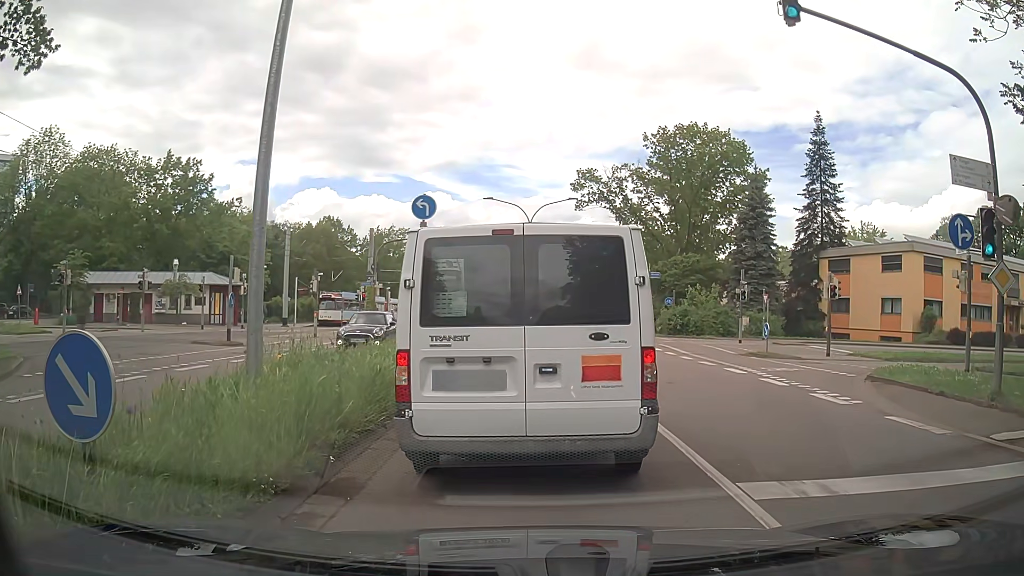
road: secondary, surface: asphalt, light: Day
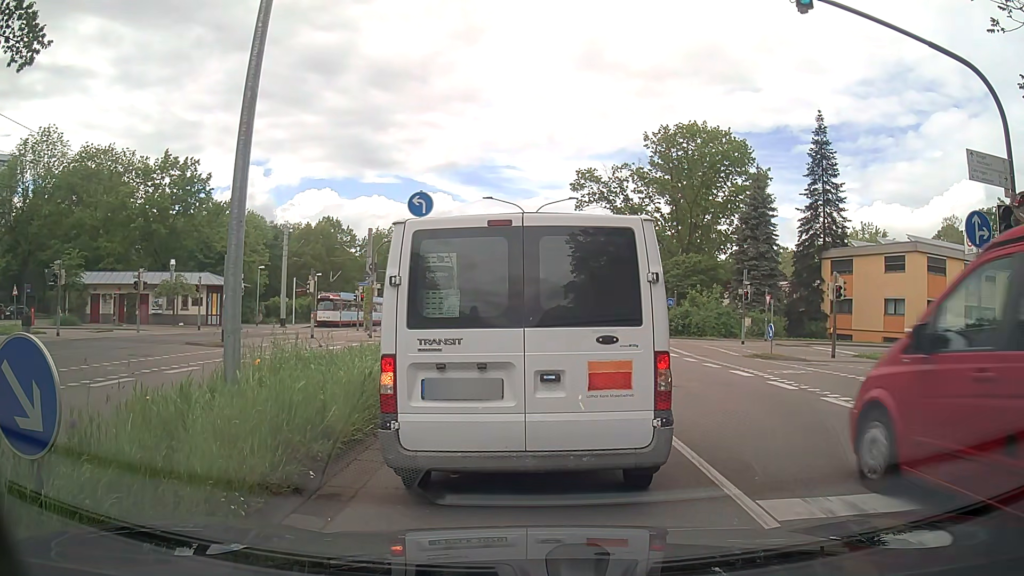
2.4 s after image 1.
(0.0, +0.6) m; 0°
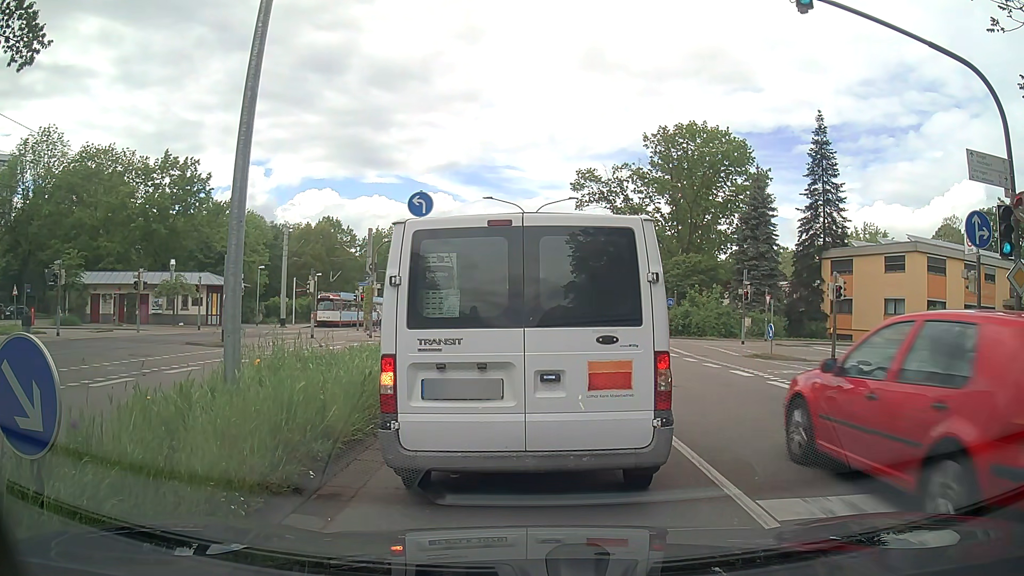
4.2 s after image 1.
(0.0, 0.0) m; 0°
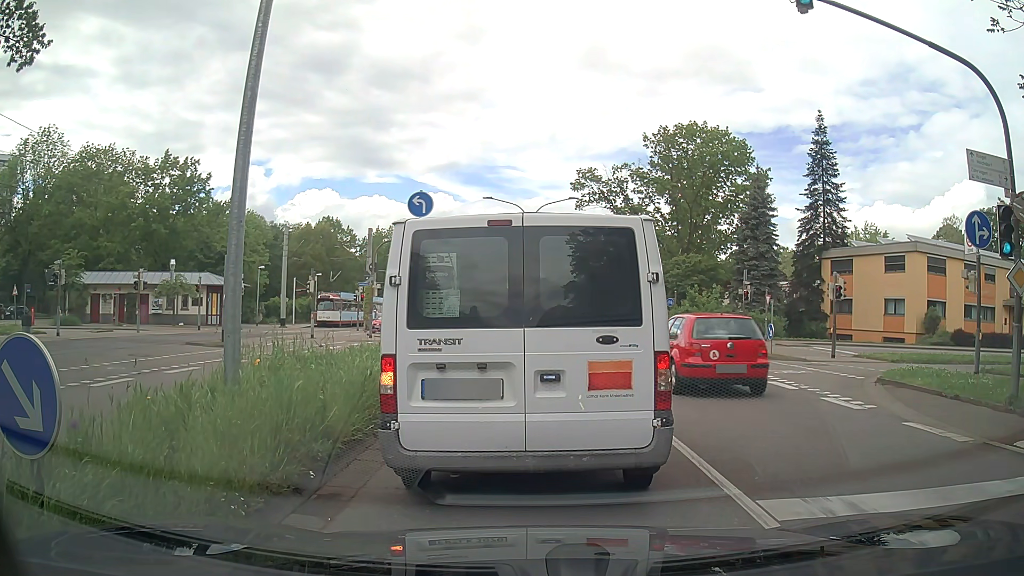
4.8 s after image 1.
(0.0, 0.0) m; 0°
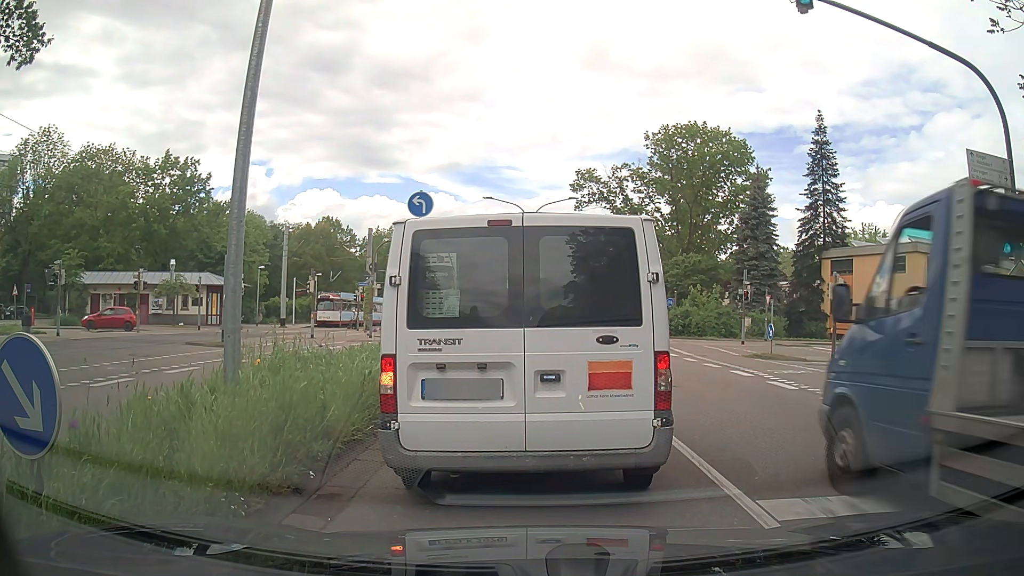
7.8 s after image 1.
(0.0, 0.0) m; 0°
